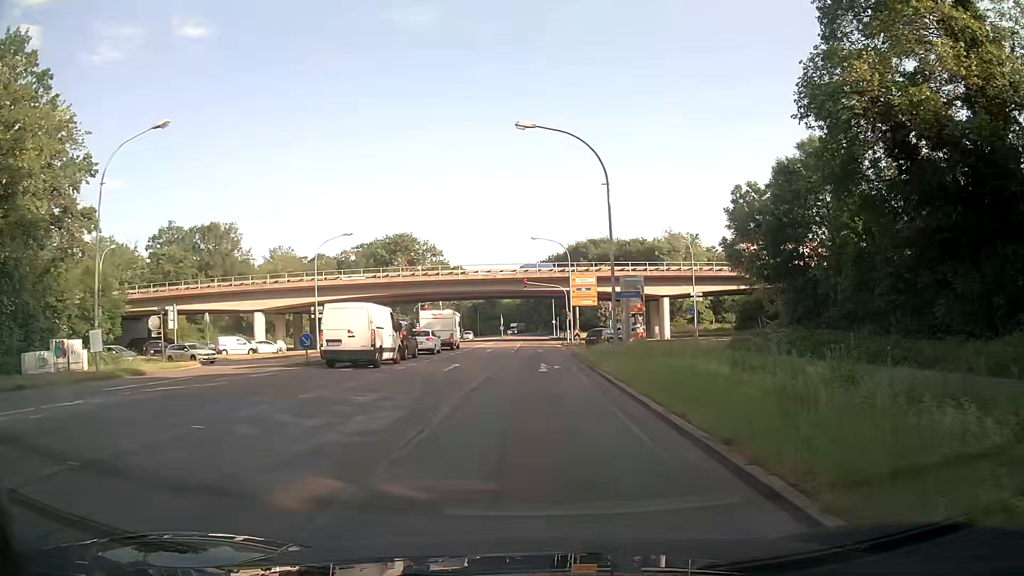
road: secondary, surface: asphalt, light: Day
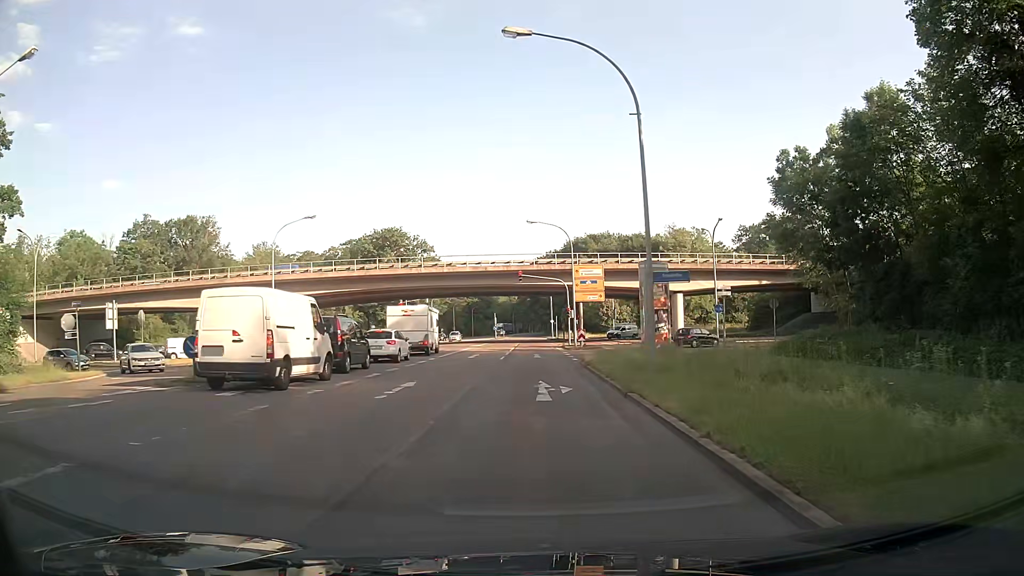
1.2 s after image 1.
(+0.1, +9.1) m; 0°
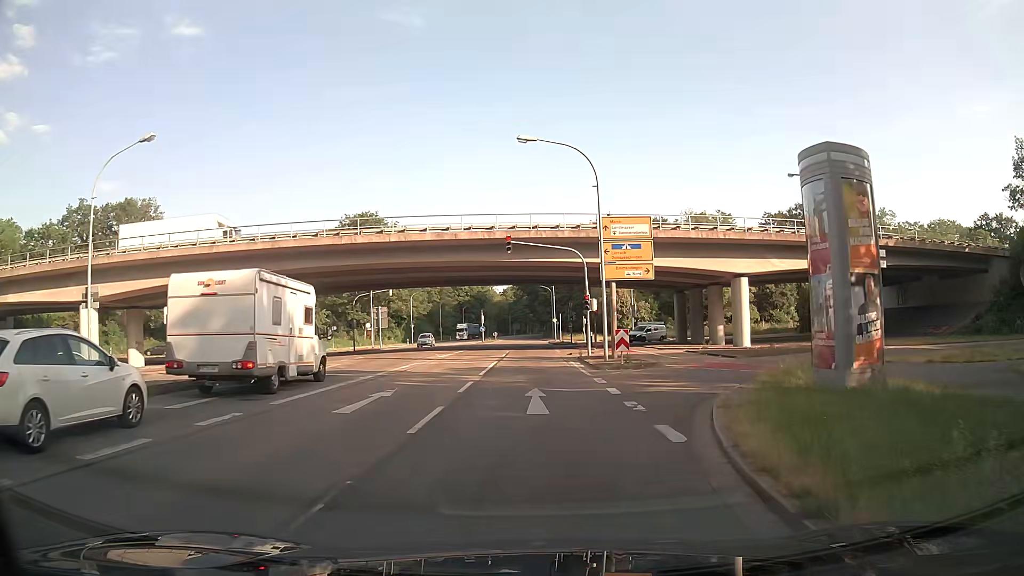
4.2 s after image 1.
(+0.1, +22.0) m; +1°
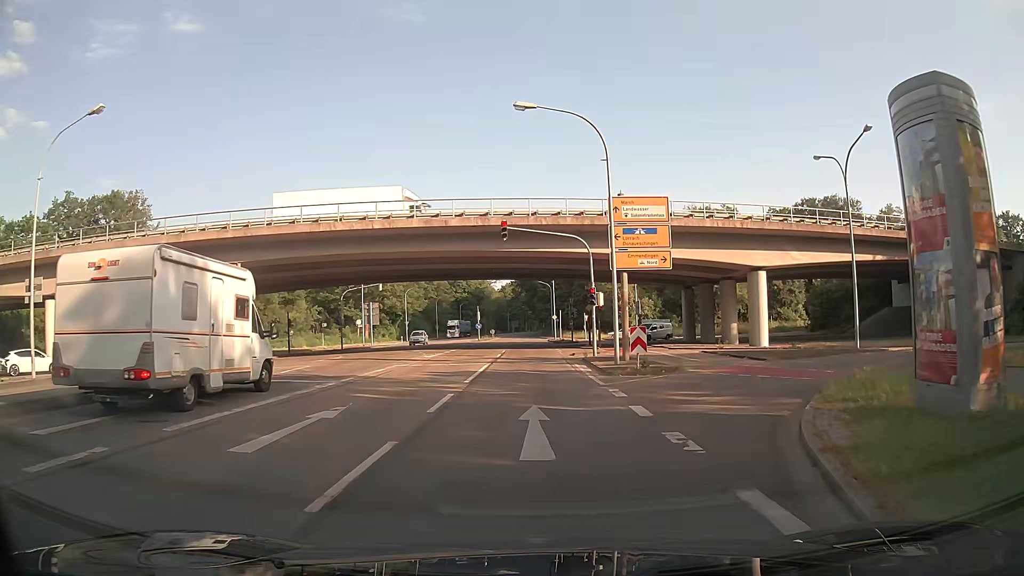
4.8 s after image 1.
(0.0, +3.9) m; 0°
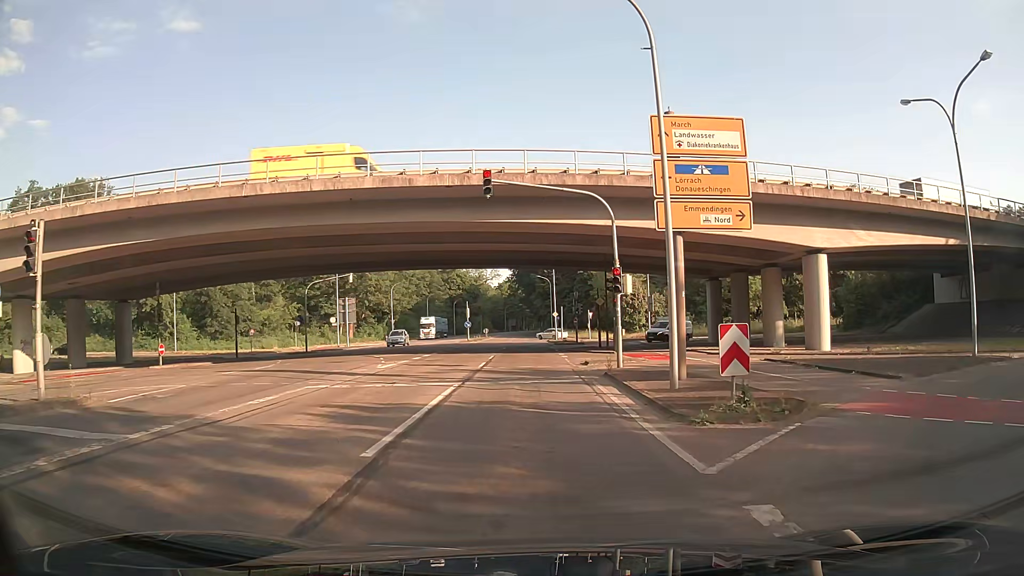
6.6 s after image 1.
(+0.1, +9.6) m; 0°
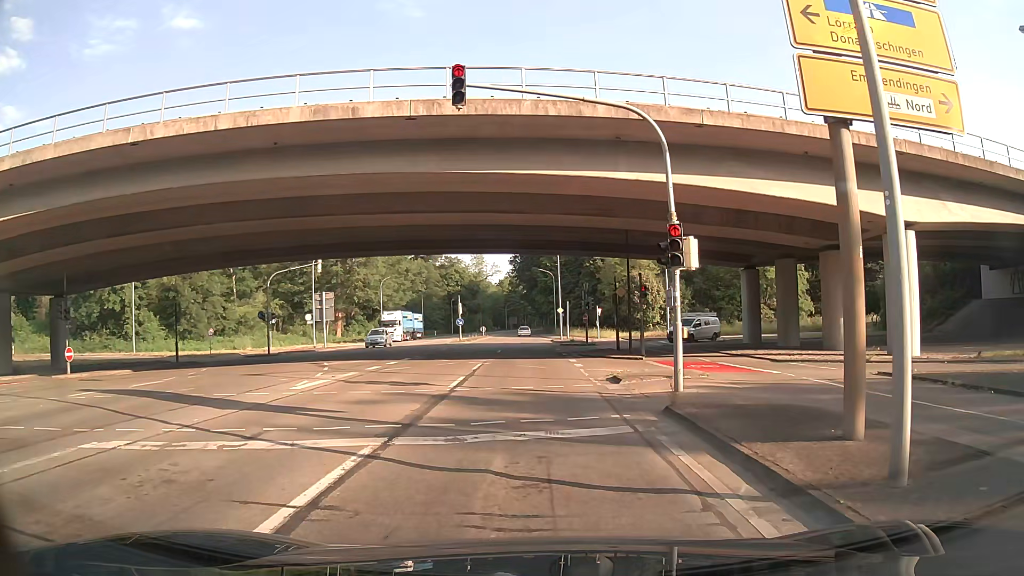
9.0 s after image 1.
(+0.1, +8.3) m; 0°
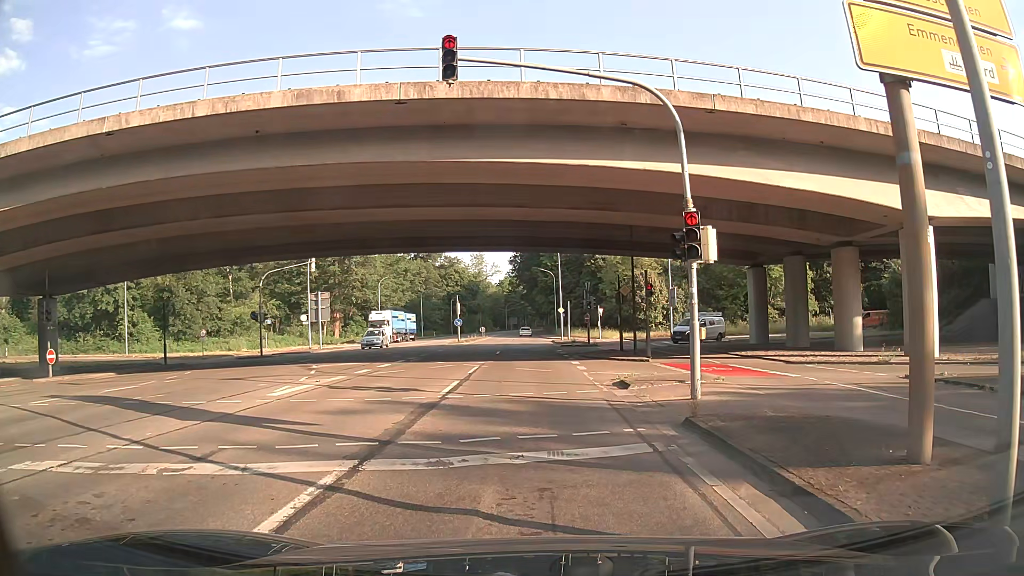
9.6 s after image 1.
(0.0, +1.3) m; -1°
